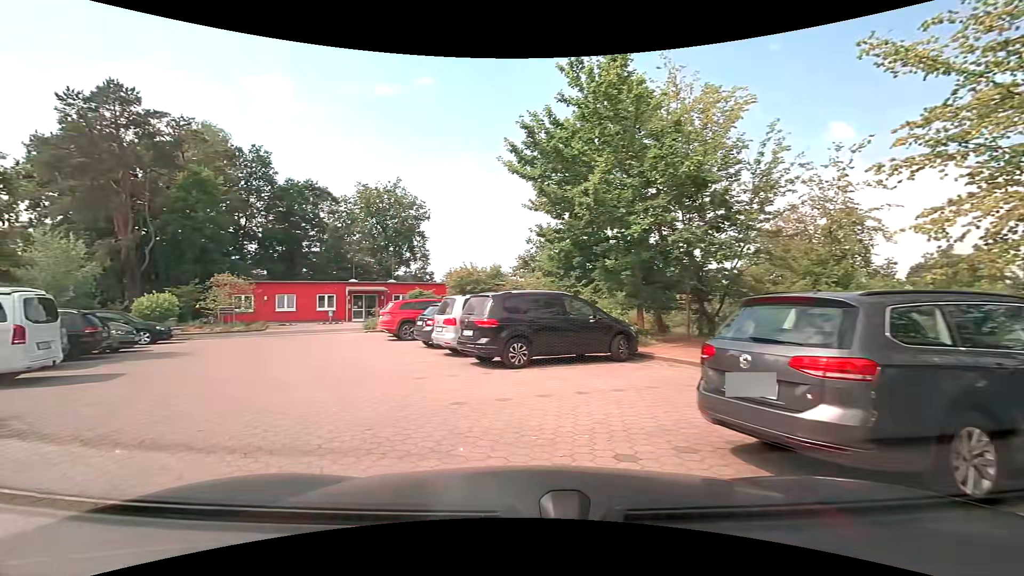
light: Day
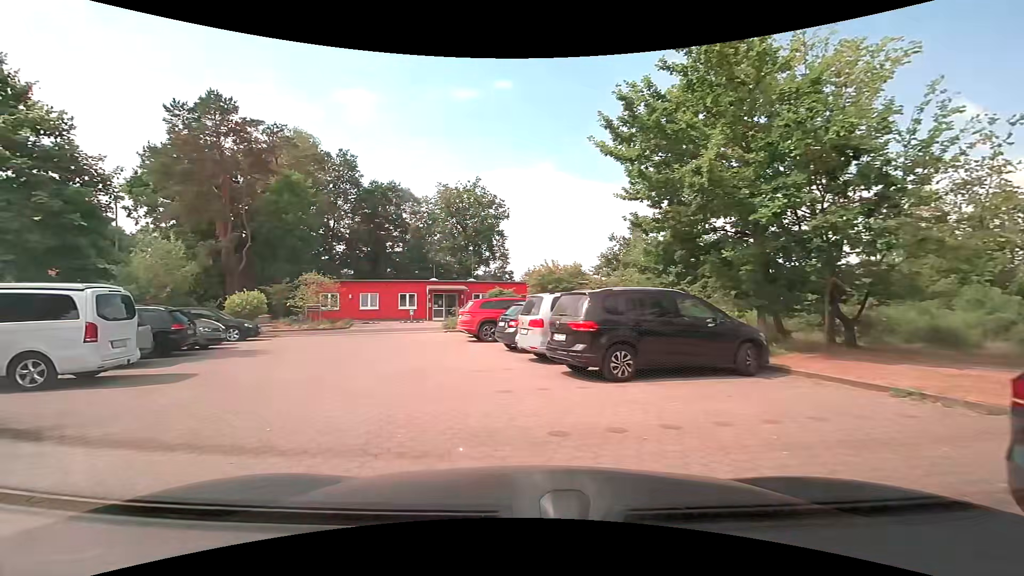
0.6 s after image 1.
(-0.2, +1.7) m; -10°
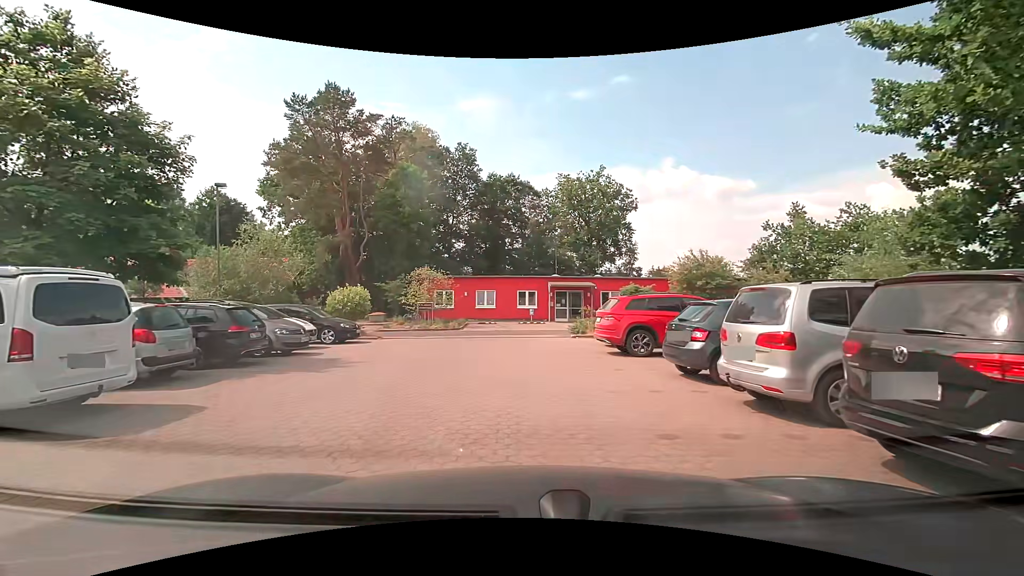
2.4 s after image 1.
(-0.8, +5.1) m; -13°
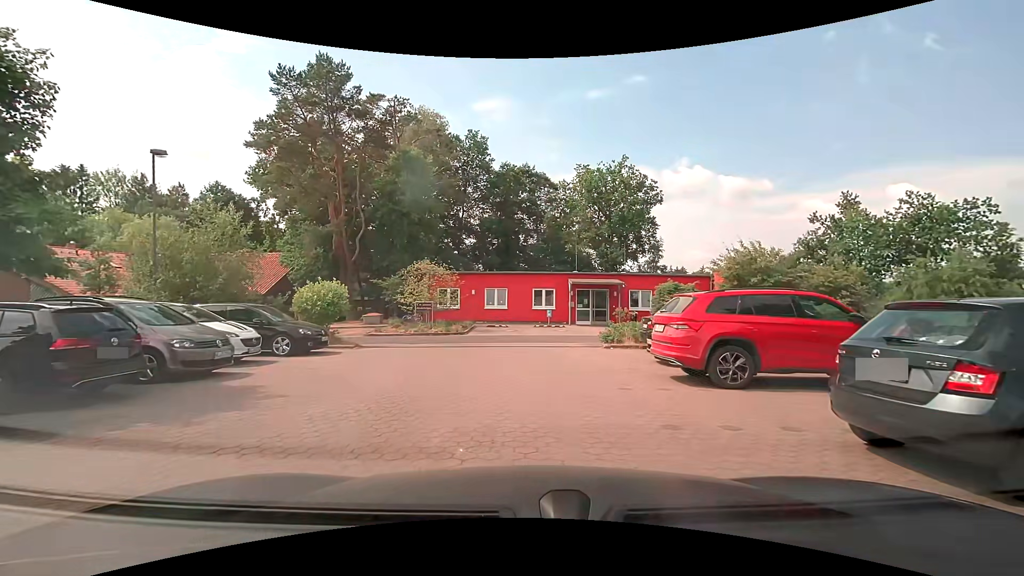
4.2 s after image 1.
(-0.1, +4.7) m; -3°
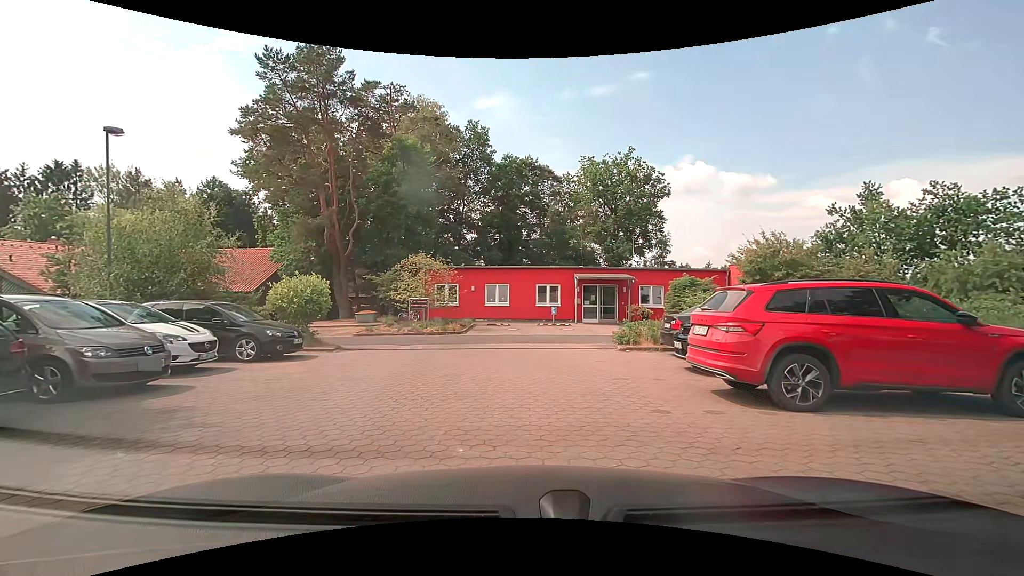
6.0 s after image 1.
(0.0, +1.8) m; -1°
